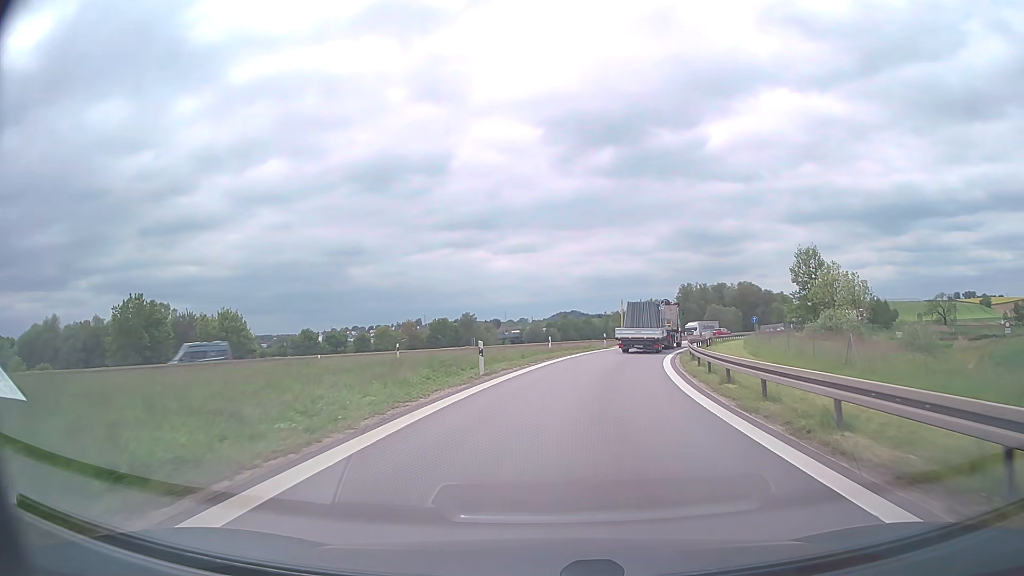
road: motorway_link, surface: asphalt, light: Day
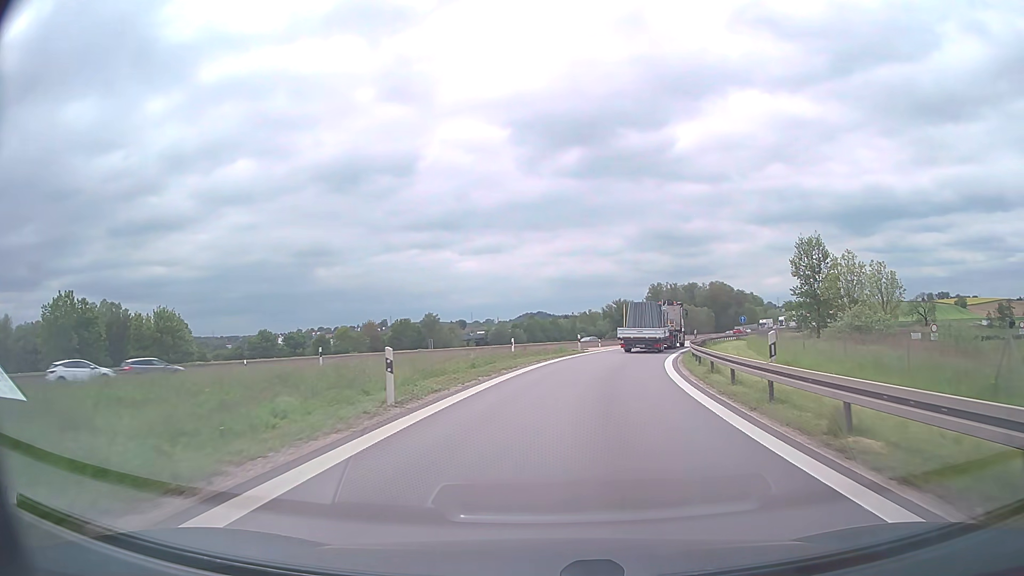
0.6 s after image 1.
(+0.2, +8.5) m; +3°
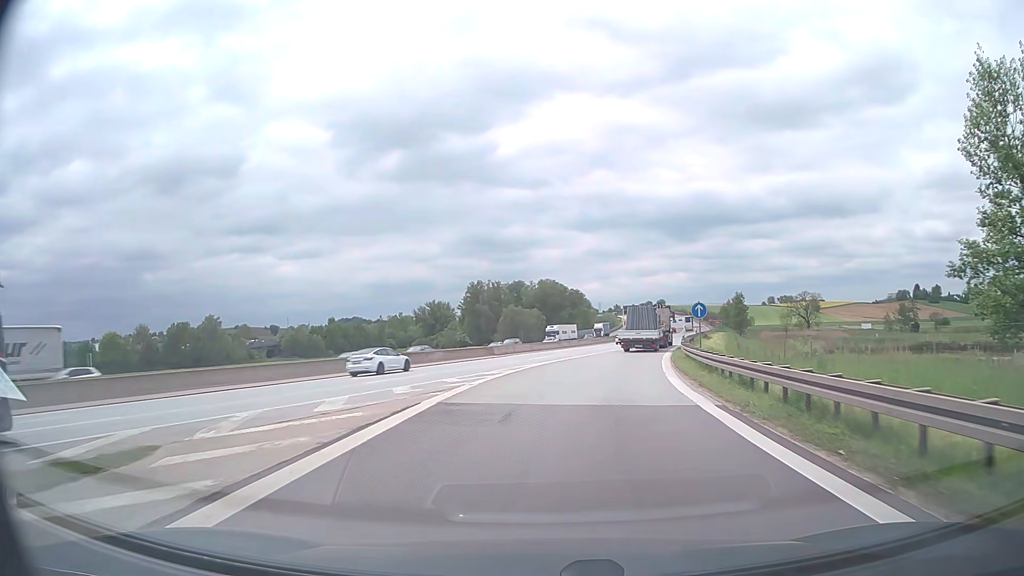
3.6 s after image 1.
(+5.8, +42.3) m; +15°
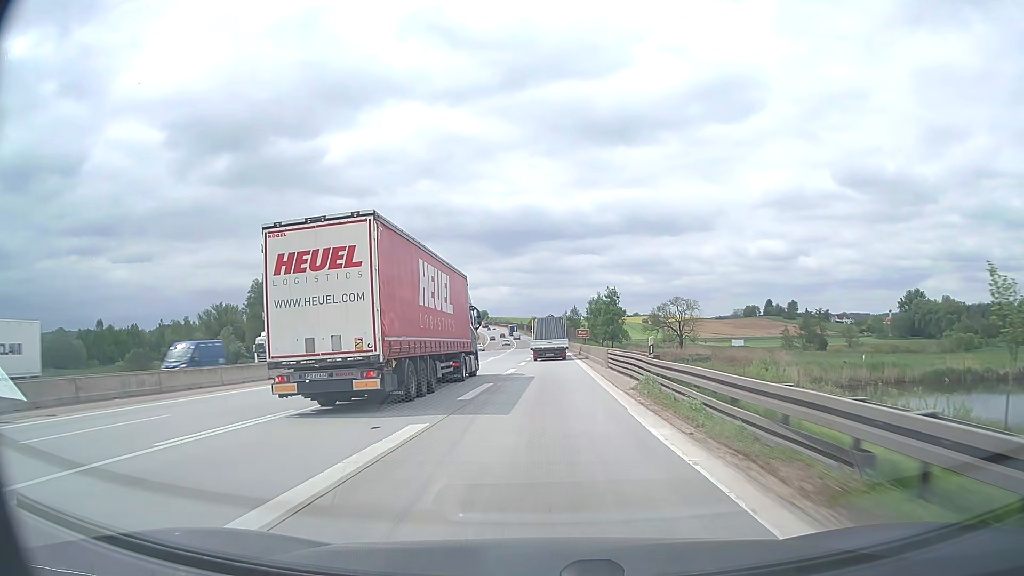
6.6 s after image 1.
(+7.7, +50.6) m; +15°
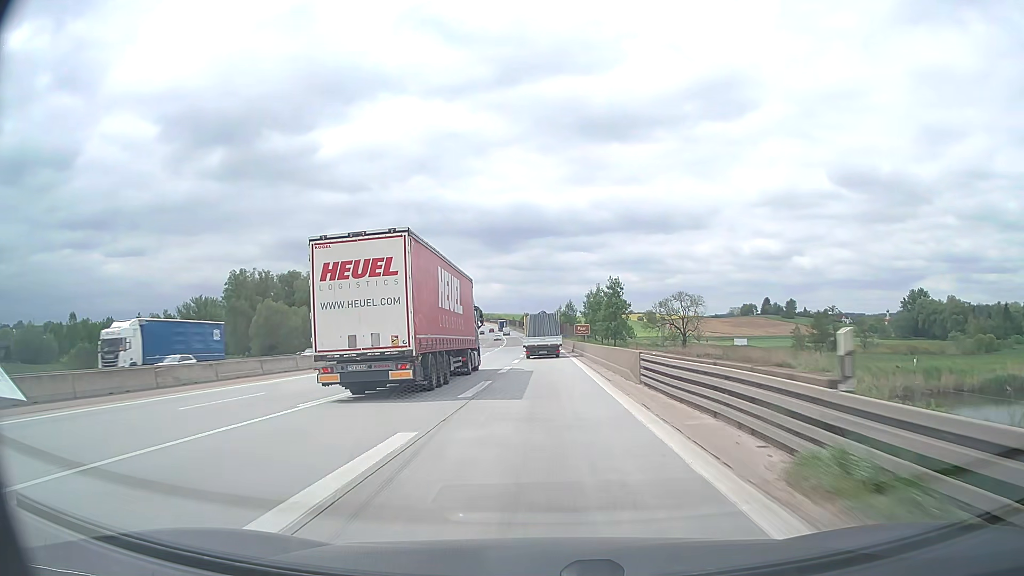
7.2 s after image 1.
(+0.1, +12.3) m; +1°
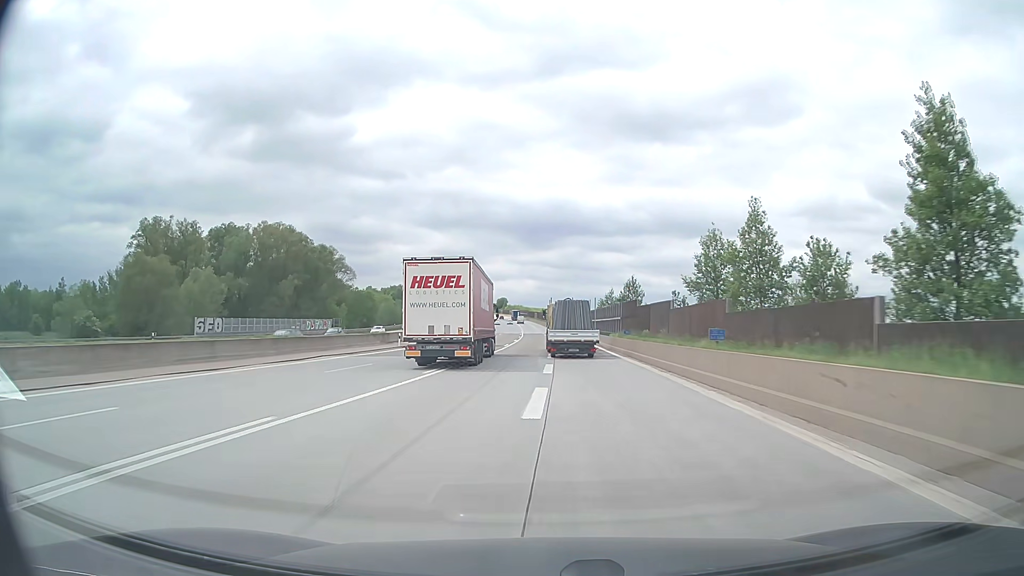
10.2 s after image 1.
(-1.2, +65.8) m; -3°
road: motorway
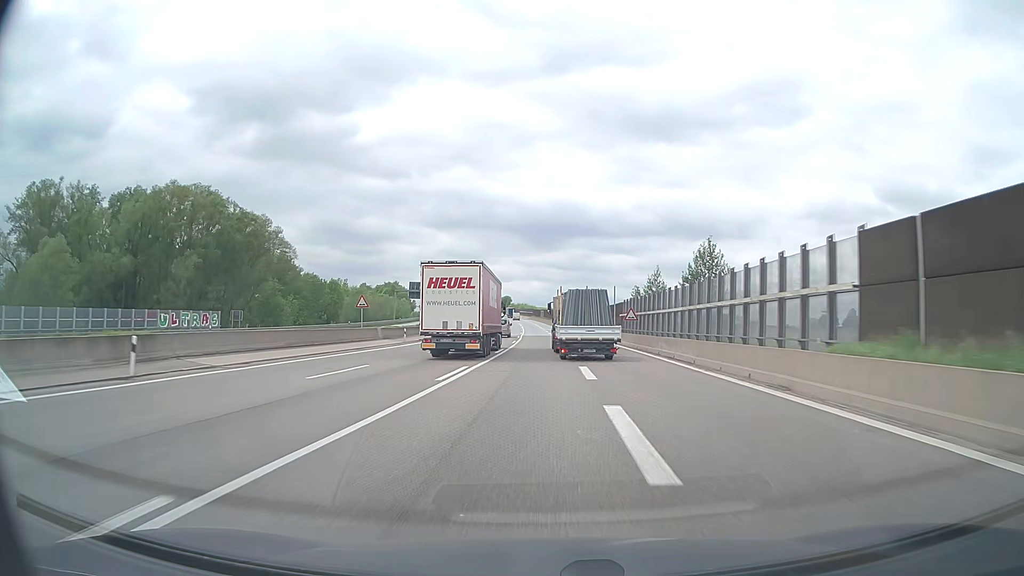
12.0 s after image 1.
(-0.5, +40.8) m; -1°
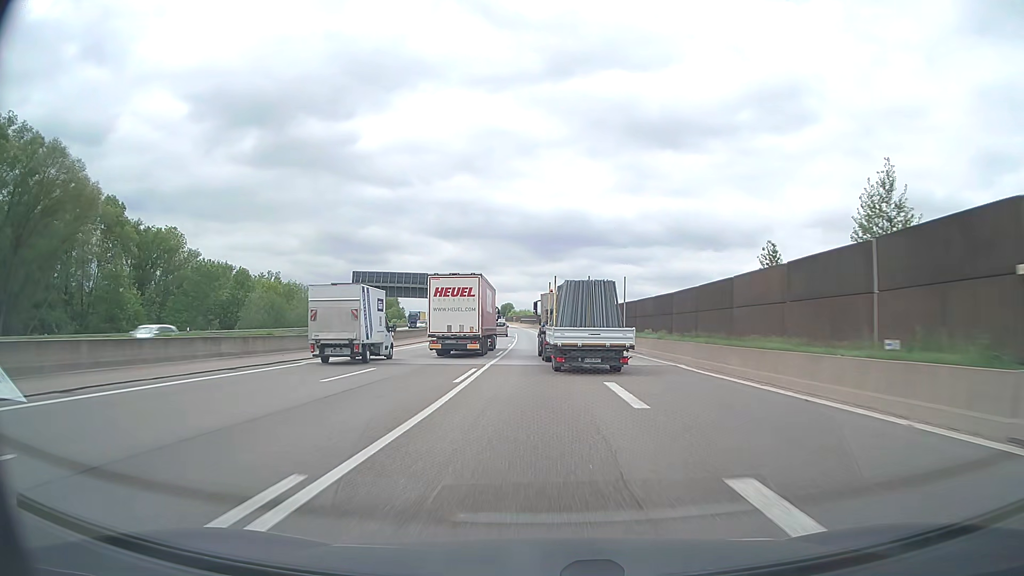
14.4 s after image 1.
(-0.1, +54.0) m; 0°
(0, +10) (0, +20) (0, +30) (0, +40) (-1, +50) (-1, +60) (-1, +70) (-2, +80) (-2, +90) (-2, +100) m
